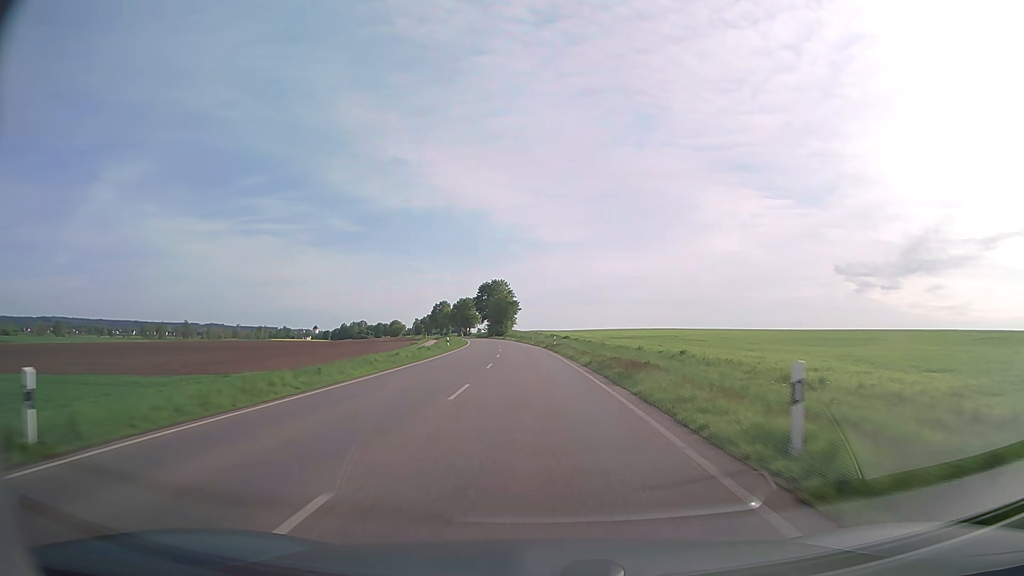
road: secondary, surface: asphalt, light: Day
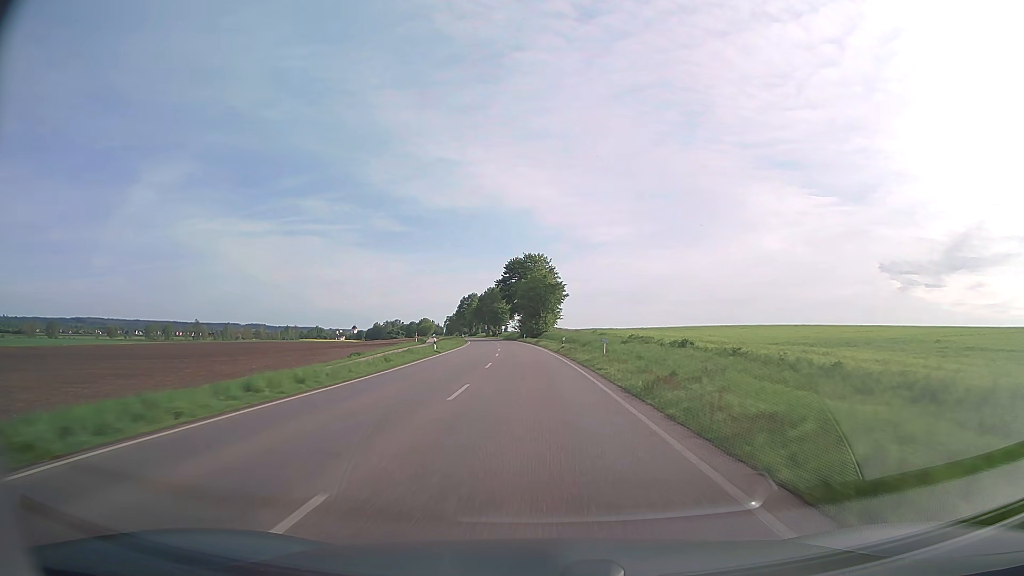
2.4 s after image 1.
(-2.0, +60.5) m; -4°
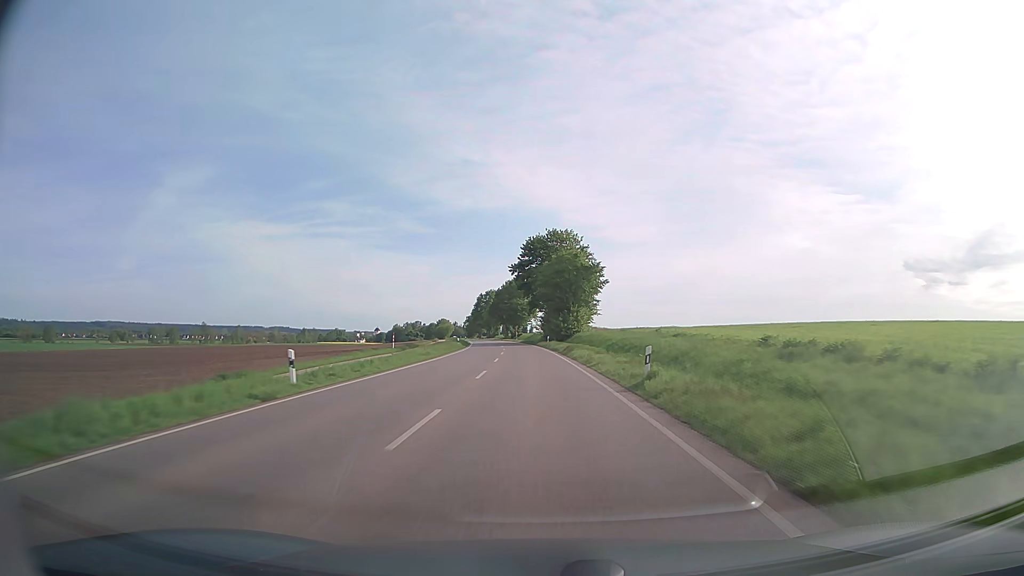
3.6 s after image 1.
(-0.6, +30.2) m; -2°
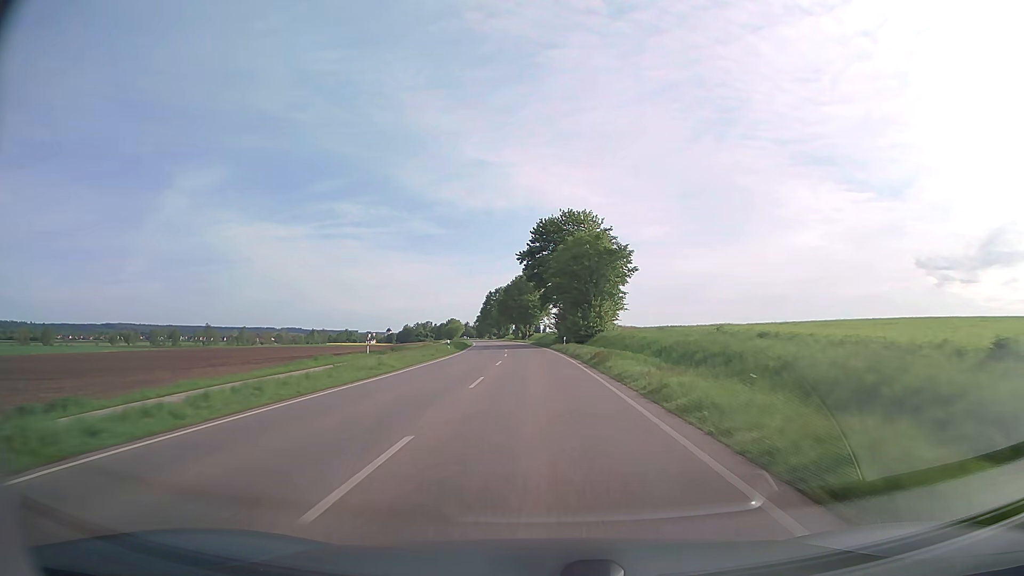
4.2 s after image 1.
(-0.2, +15.1) m; -1°
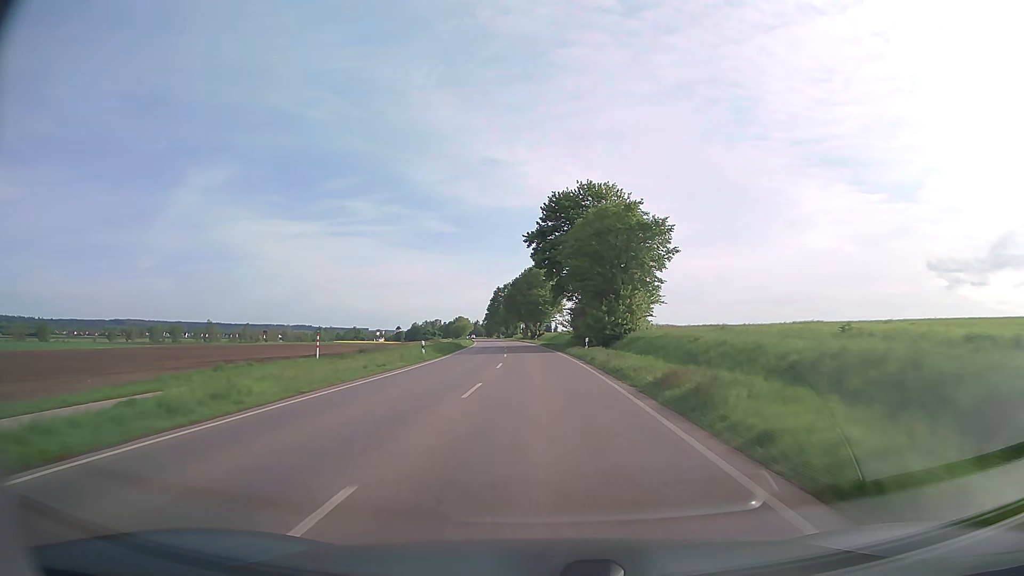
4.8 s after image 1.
(-0.1, +15.1) m; -1°
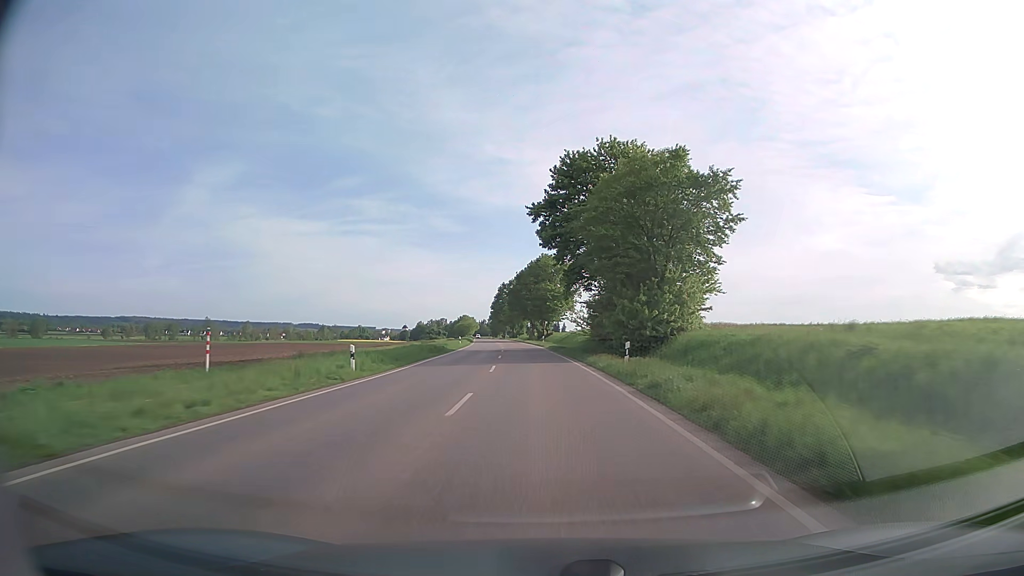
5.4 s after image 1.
(-0.1, +15.1) m; -1°
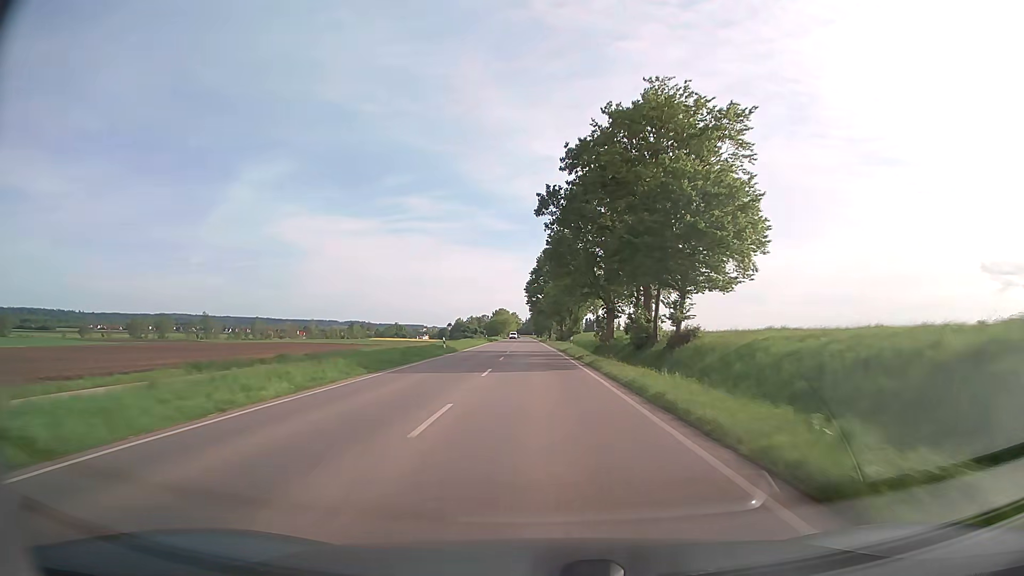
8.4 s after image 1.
(-3.1, +75.2) m; -4°
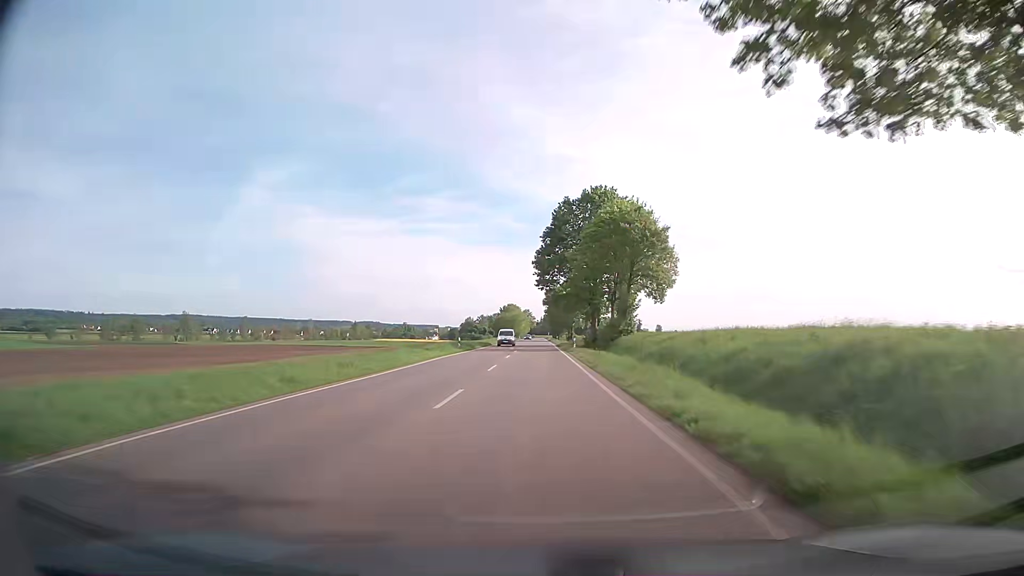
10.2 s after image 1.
(-0.5, +45.2) m; -1°
(0, +10) (0, +20) (0, +30) (0, +40) (0, +50) (0, +60) (0, +70) (0, +80) (0, +90) (0, +100) m
